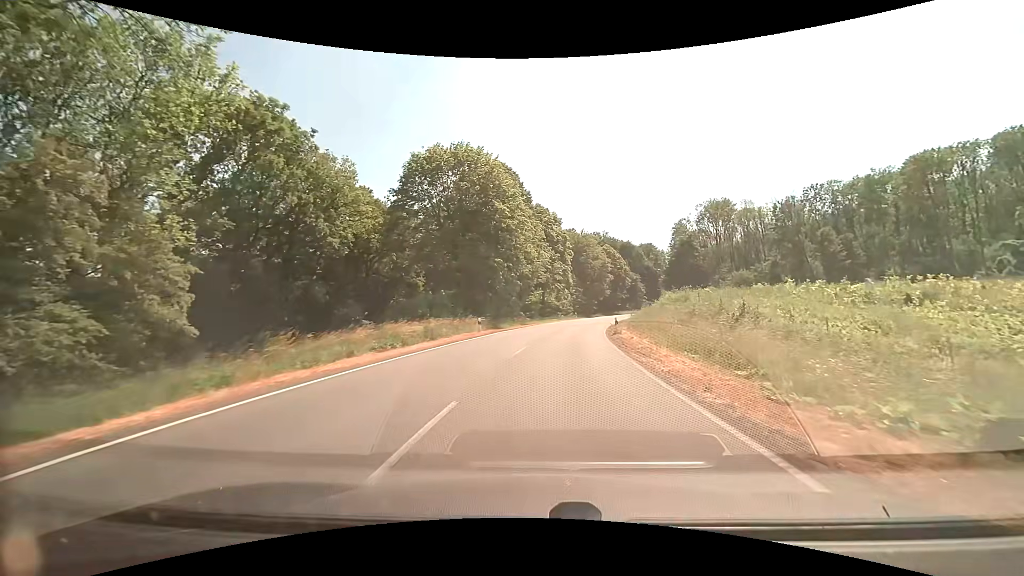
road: secondary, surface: asphalt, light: Day
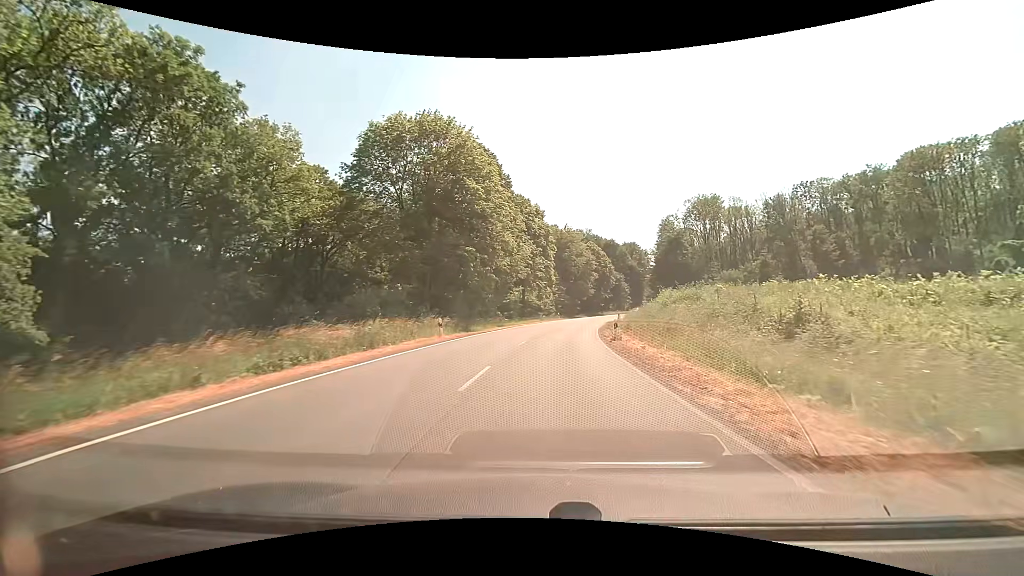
(+0.1, +7.1) m; +2°
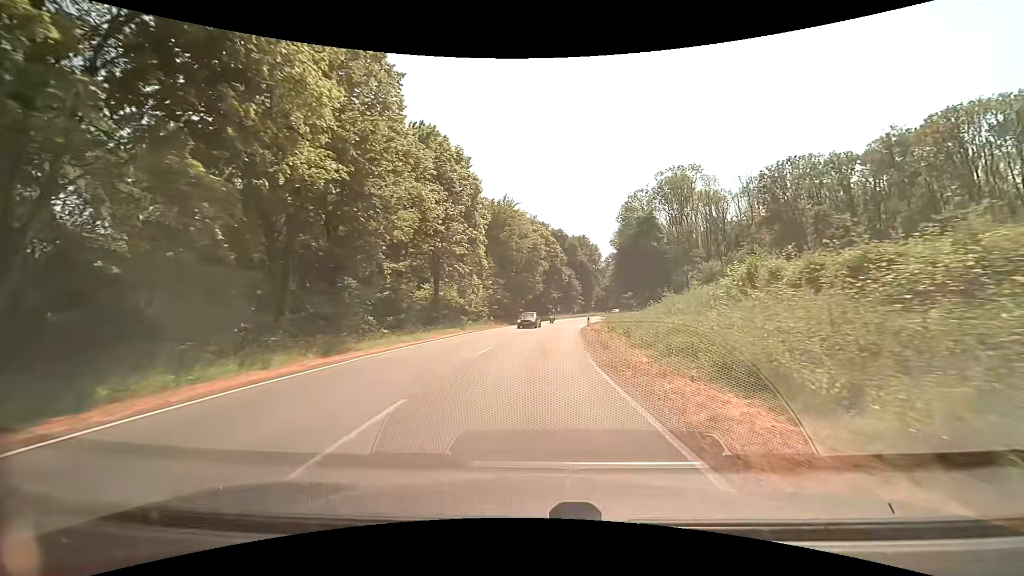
(+1.8, +28.8) m; +7°
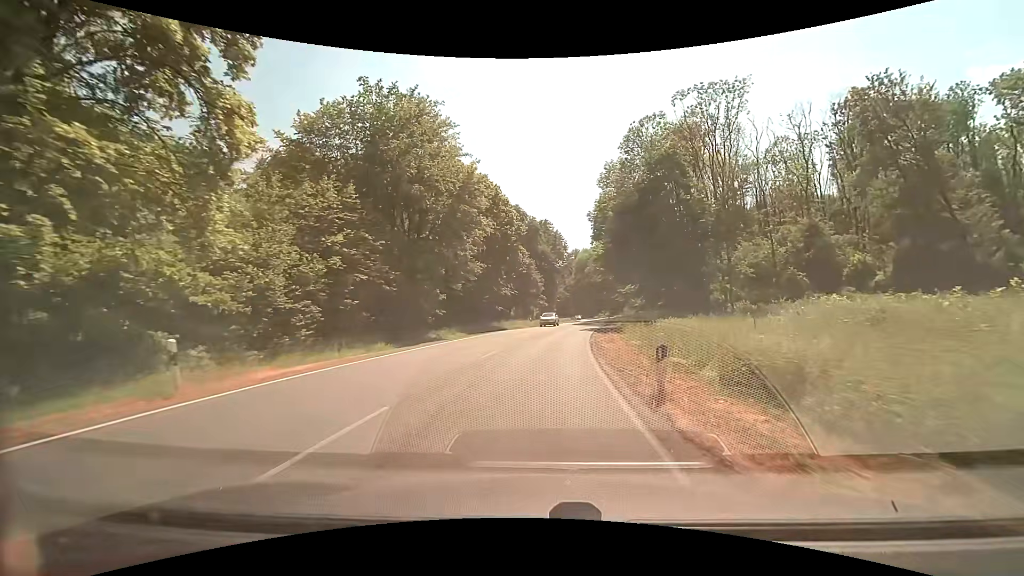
(+1.8, +36.5) m; +5°
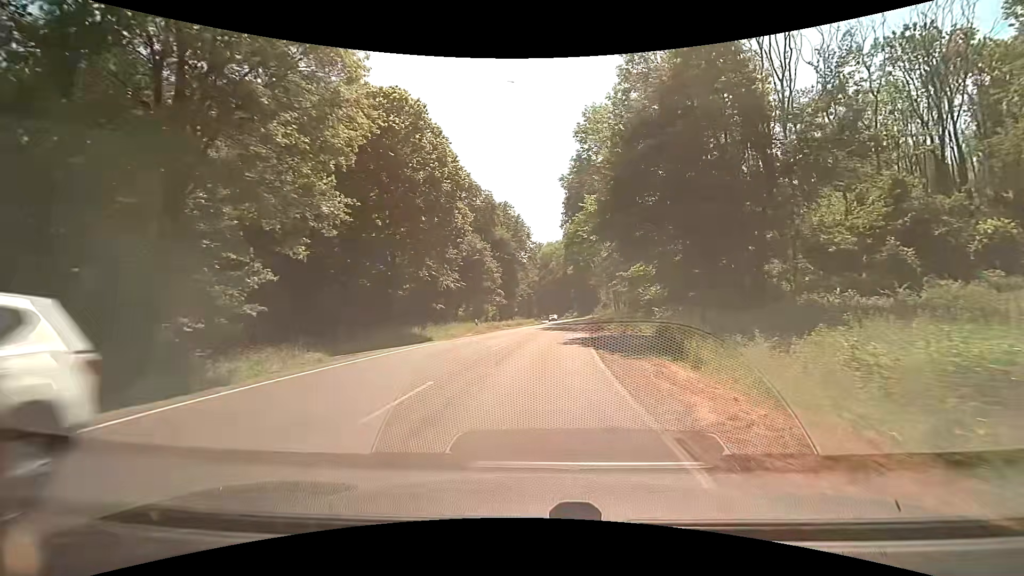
(+0.8, +21.7) m; +5°
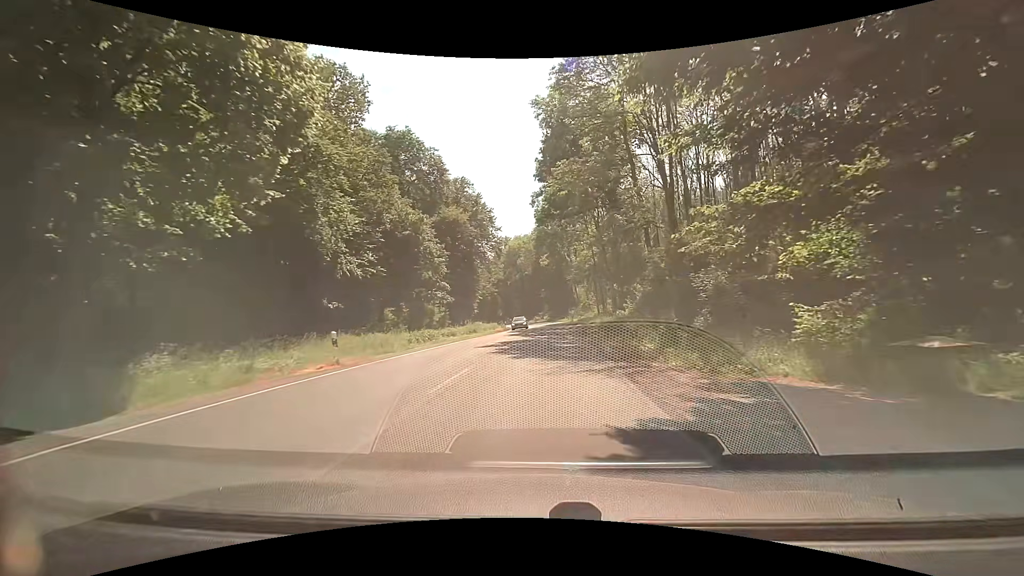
(+0.6, +21.4) m; +3°
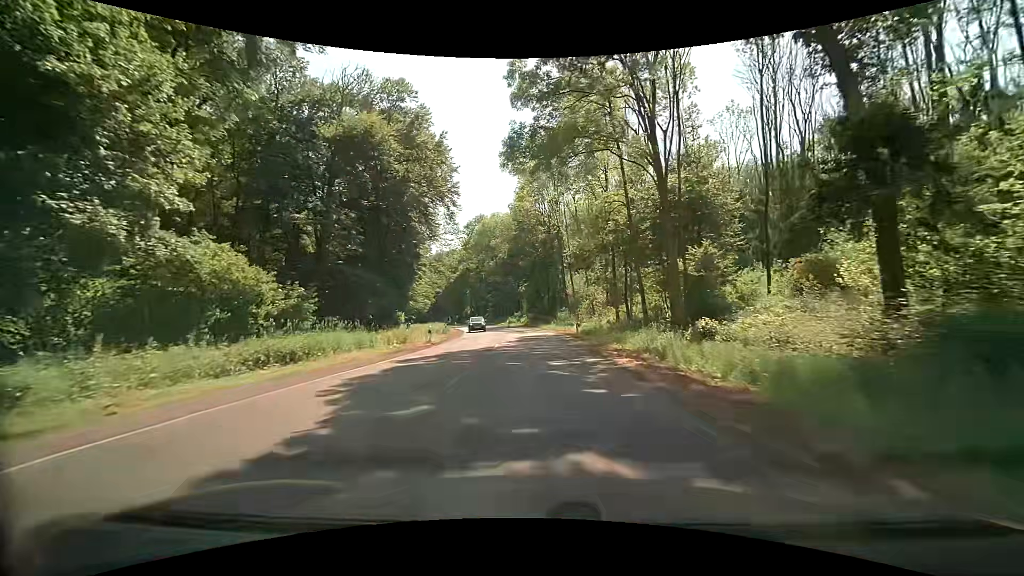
(+1.1, +35.6) m; +2°
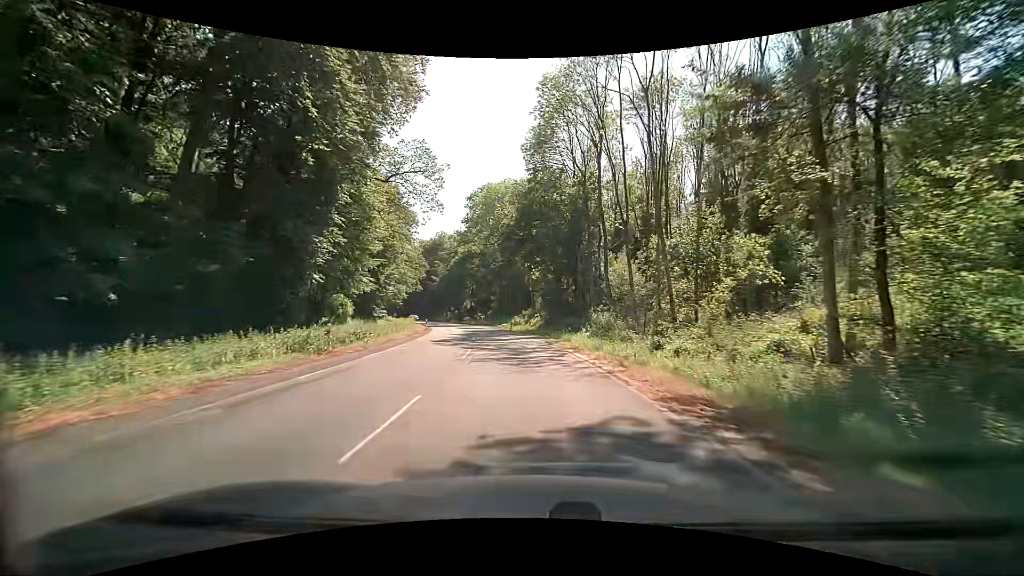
(-0.1, +29.6) m; -2°
(0, +10) (0, +20) (-1, +30) (-2, +40) (-4, +50) (-6, +60) (-8, +69) (-10, +79) (-13, +89) (-16, +98) m
